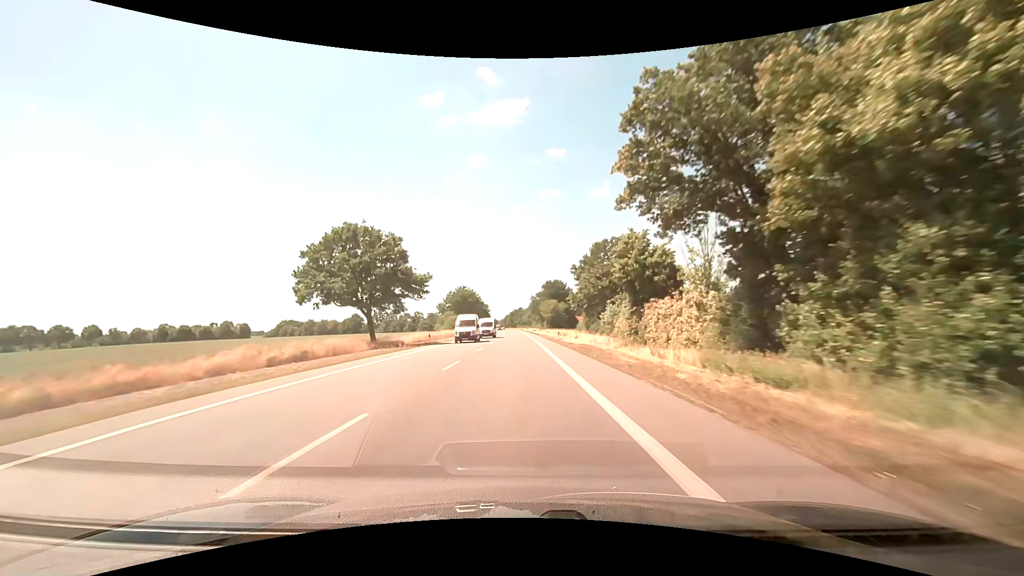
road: primary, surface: asphalt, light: Day
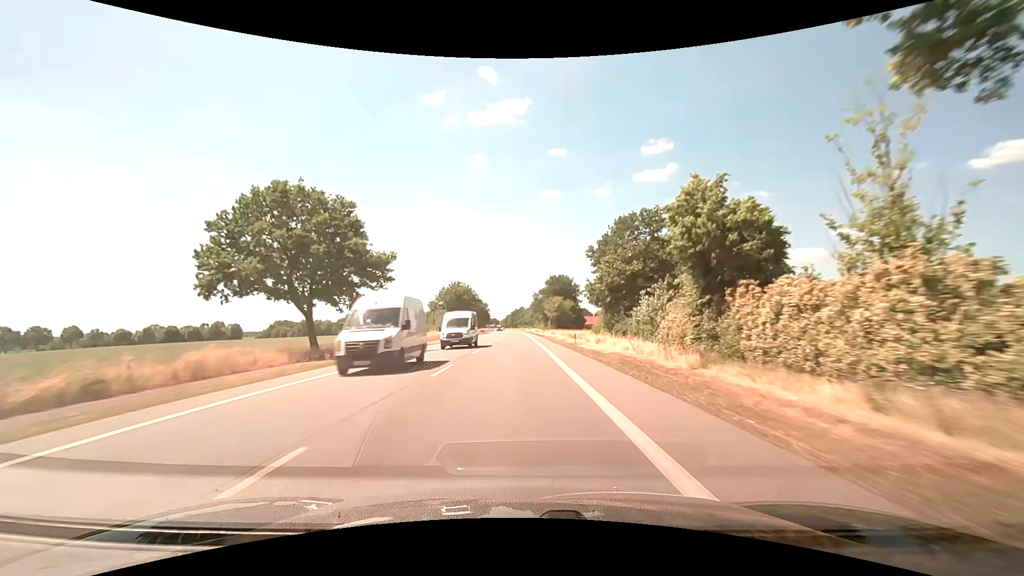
(-0.1, +14.0) m; 0°
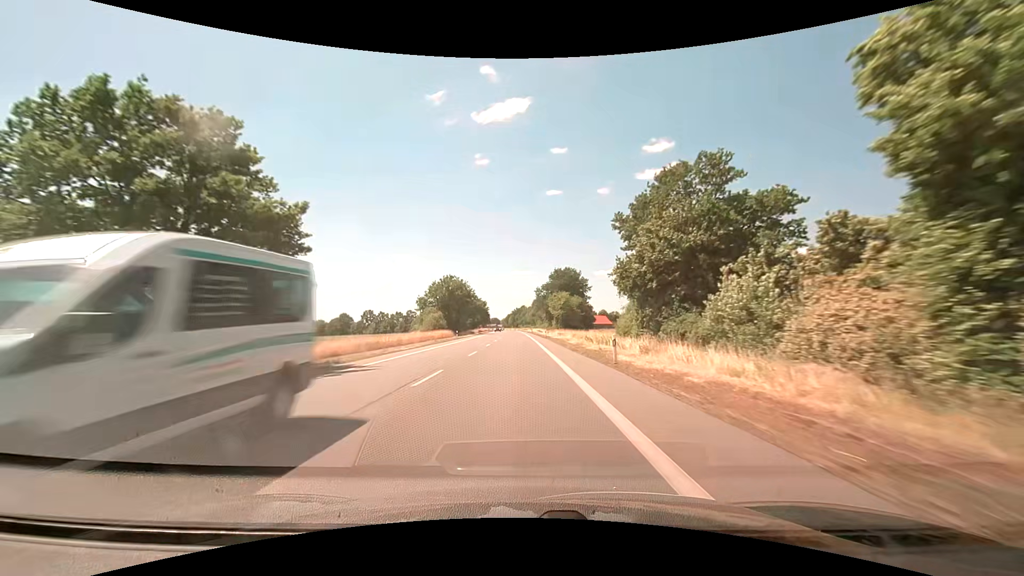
(0.0, +14.3) m; 0°
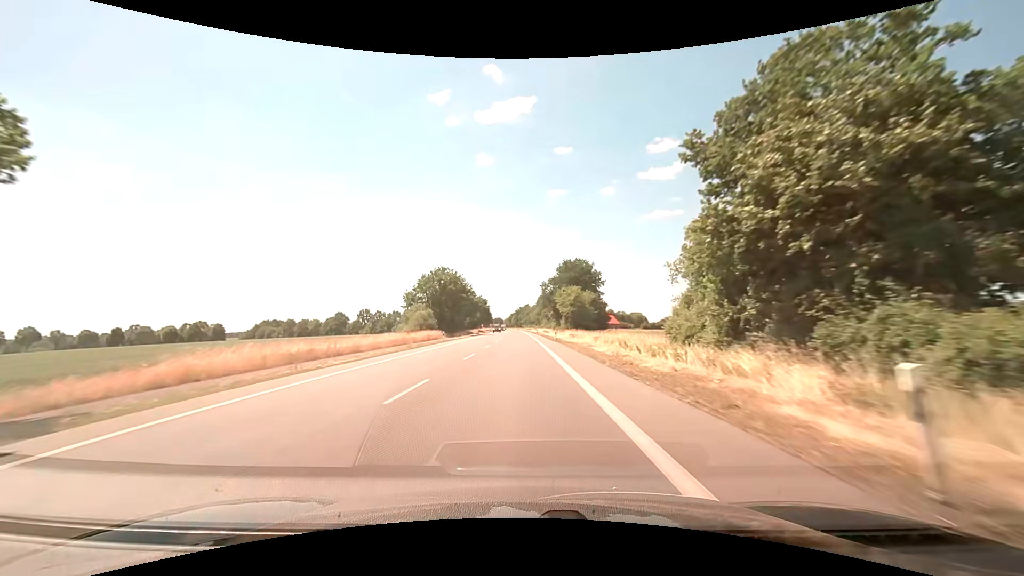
(-0.1, +14.6) m; -1°
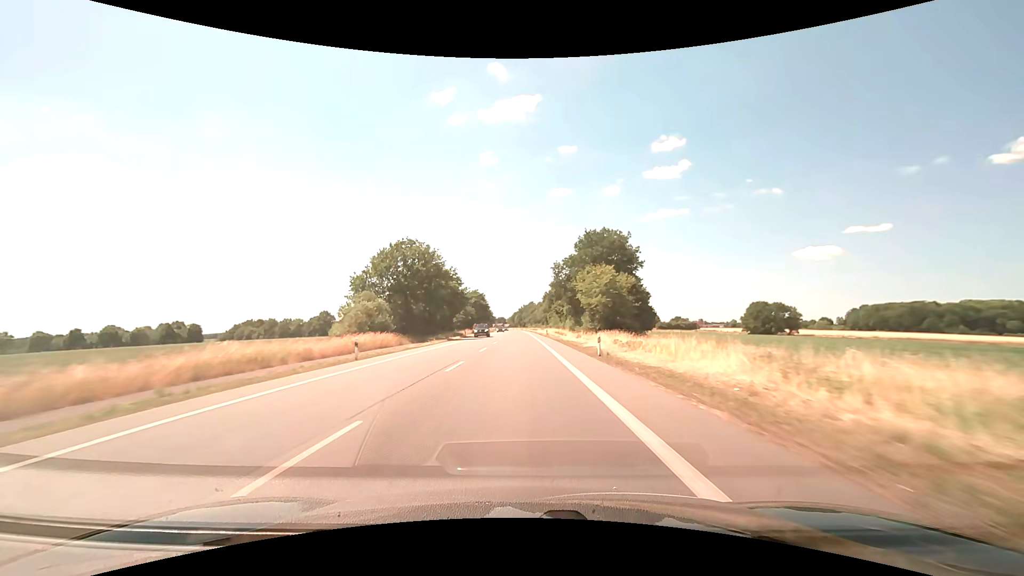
(0.0, +29.8) m; 0°
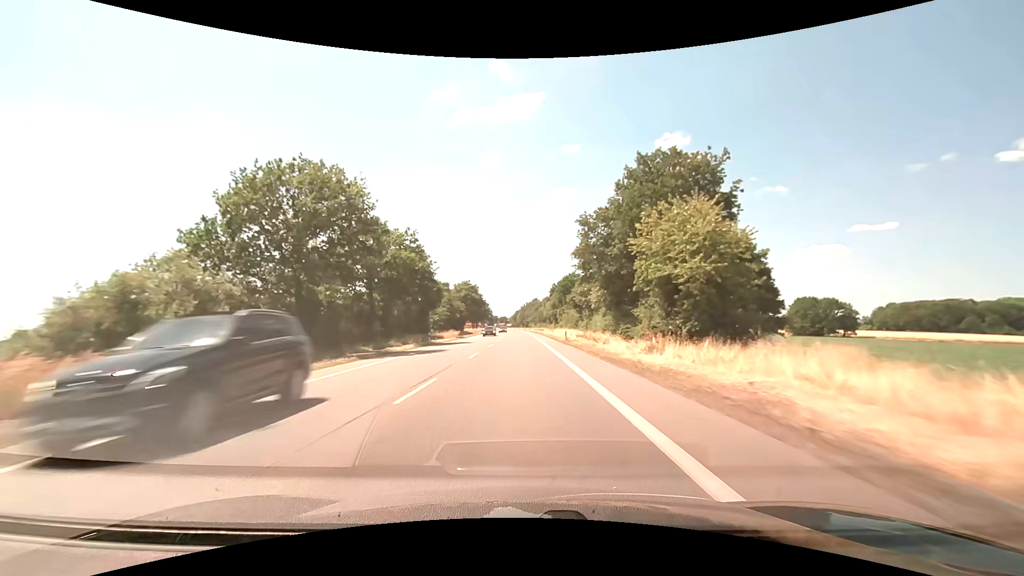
(-0.1, +30.4) m; 0°
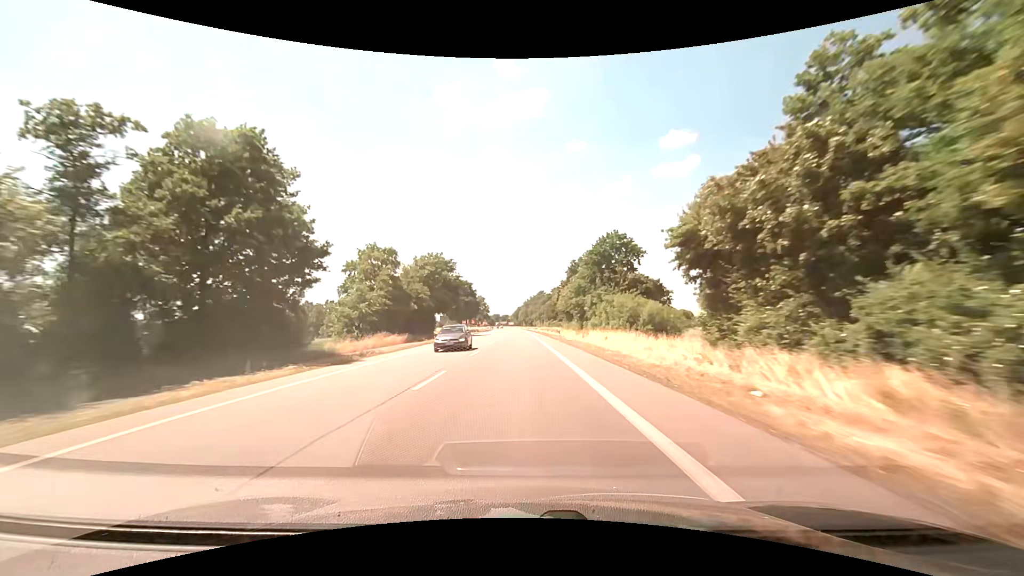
(-0.1, +46.2) m; 0°
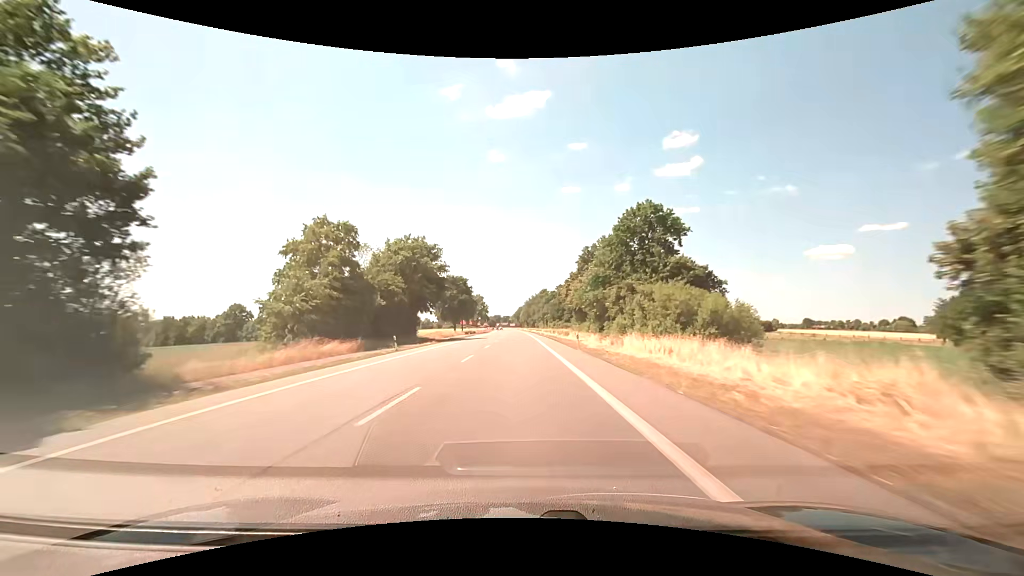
(0.0, +15.6) m; 0°
(0, +10) (0, +20) (0, +30) (0, +40) (0, +50) (0, +60) (-1, +70) (-1, +80) (-1, +90) (-1, +100) m
